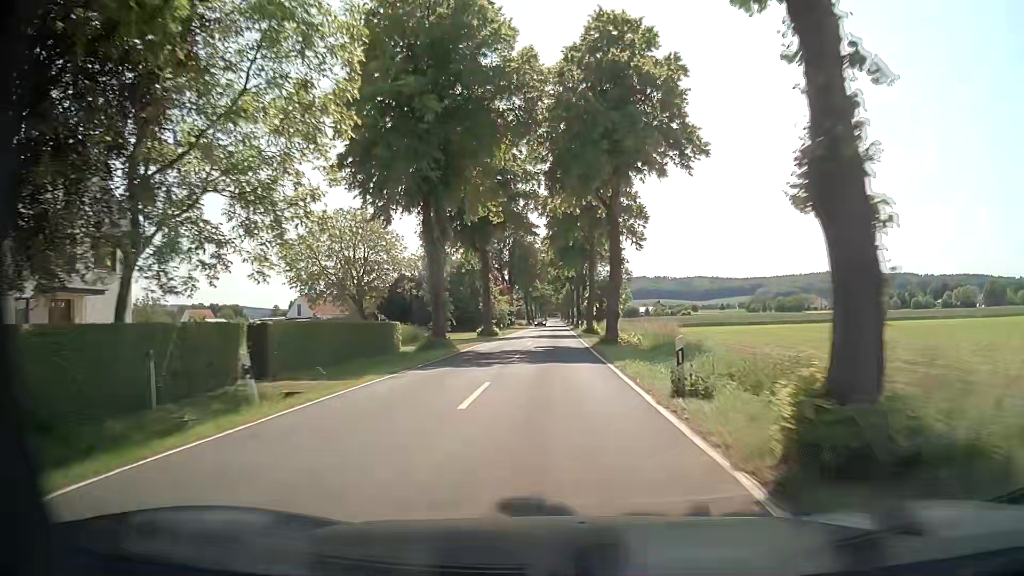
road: tertiary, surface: asphalt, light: Day
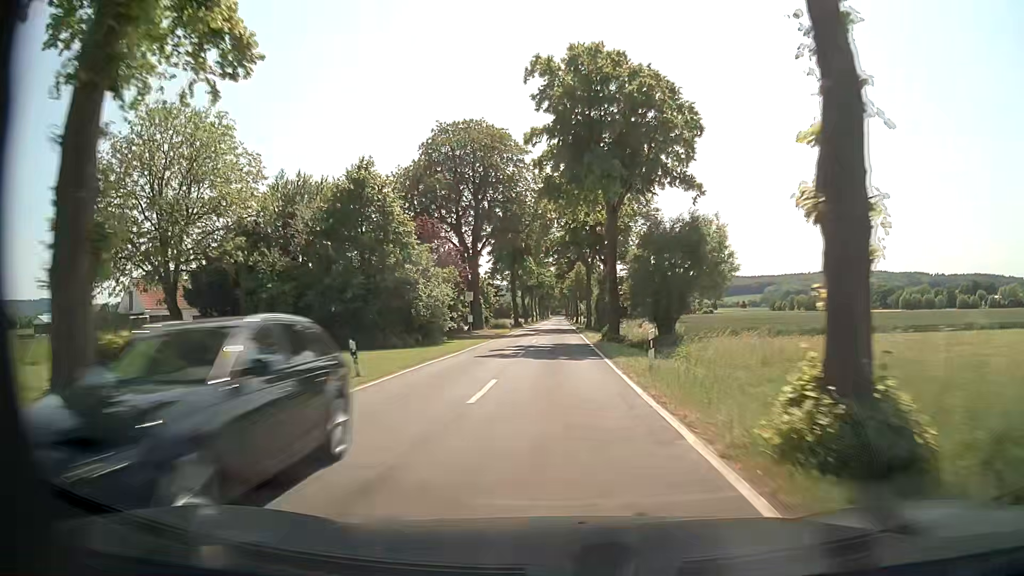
(-0.3, +47.2) m; -1°
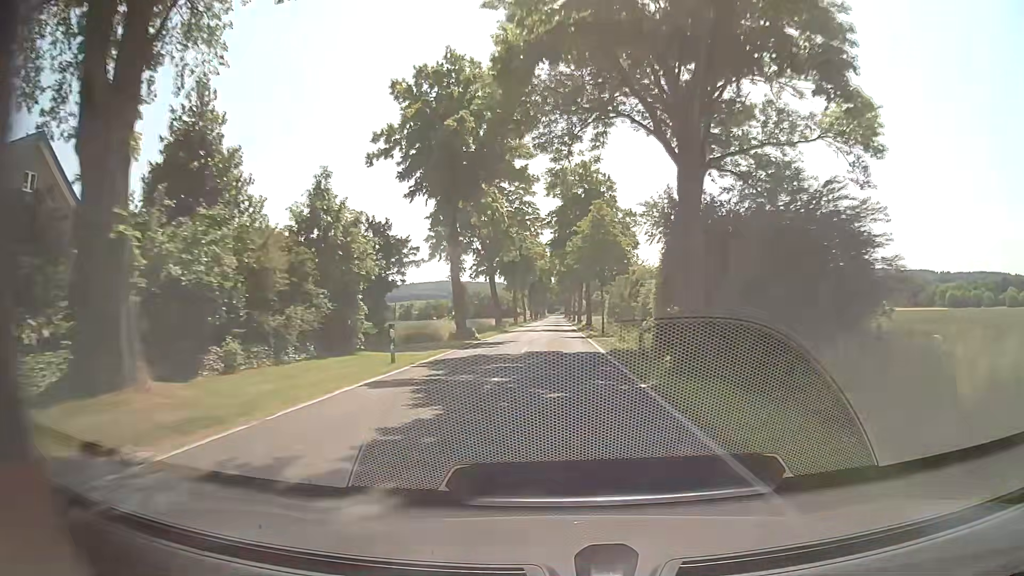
(0.0, +47.3) m; 0°
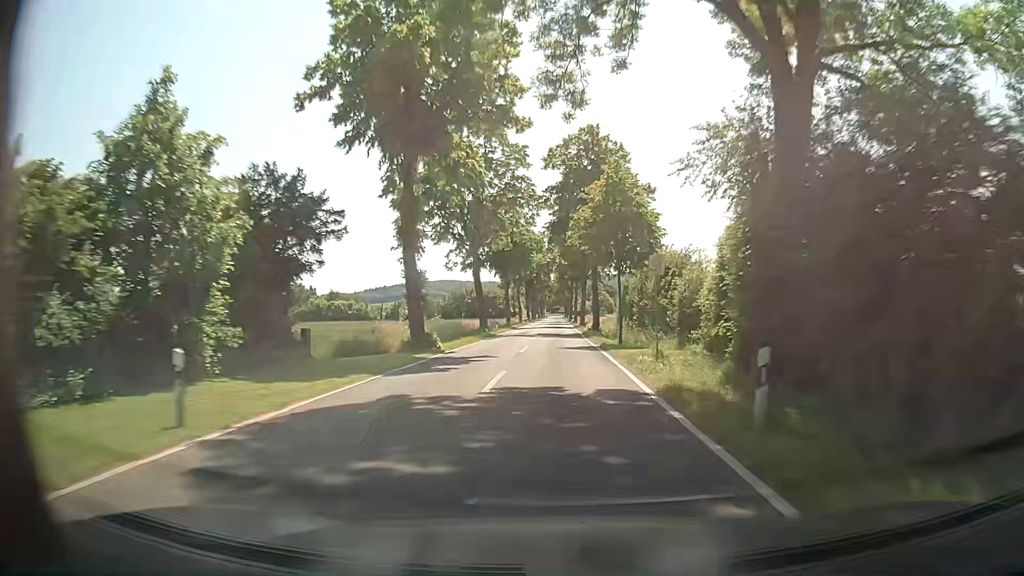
(0.0, +11.8) m; -1°
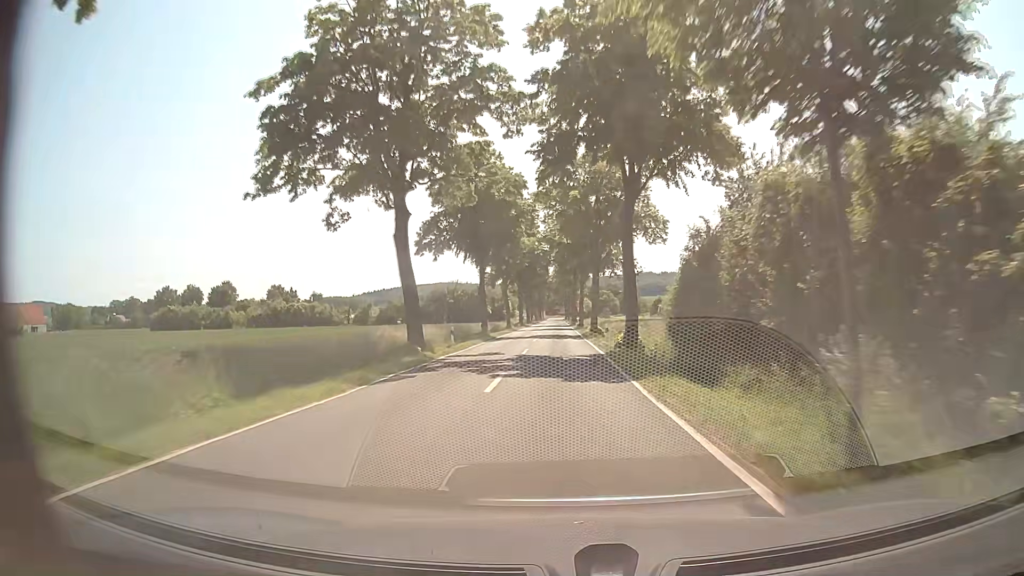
(+0.2, +23.7) m; 0°
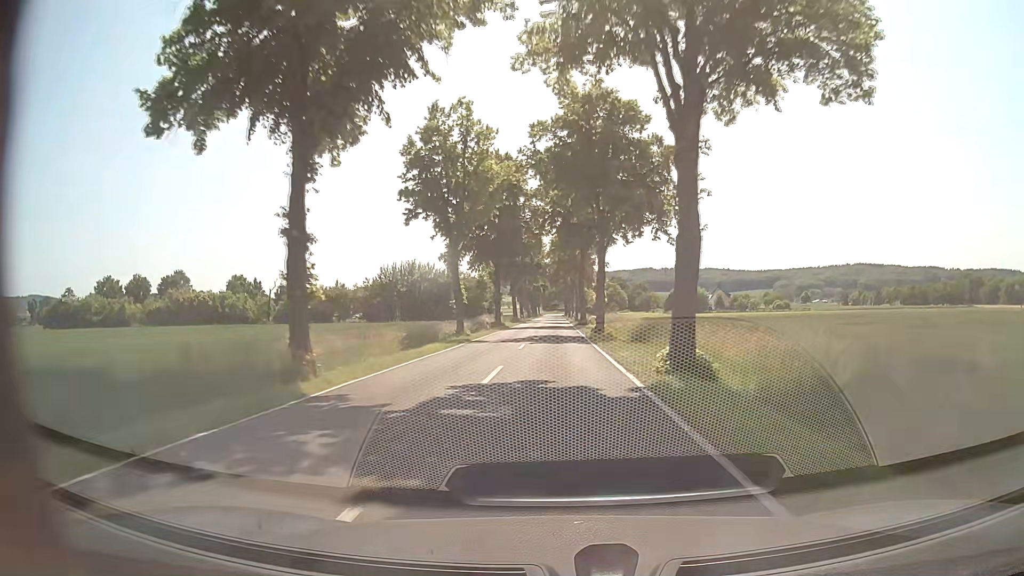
(+0.3, +35.5) m; +1°
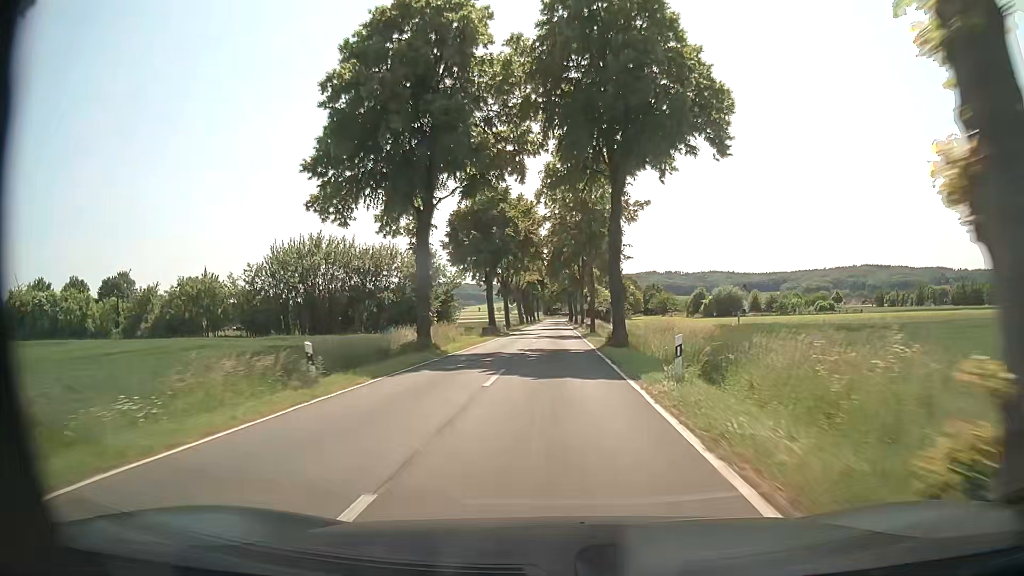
(0.0, +35.5) m; 0°
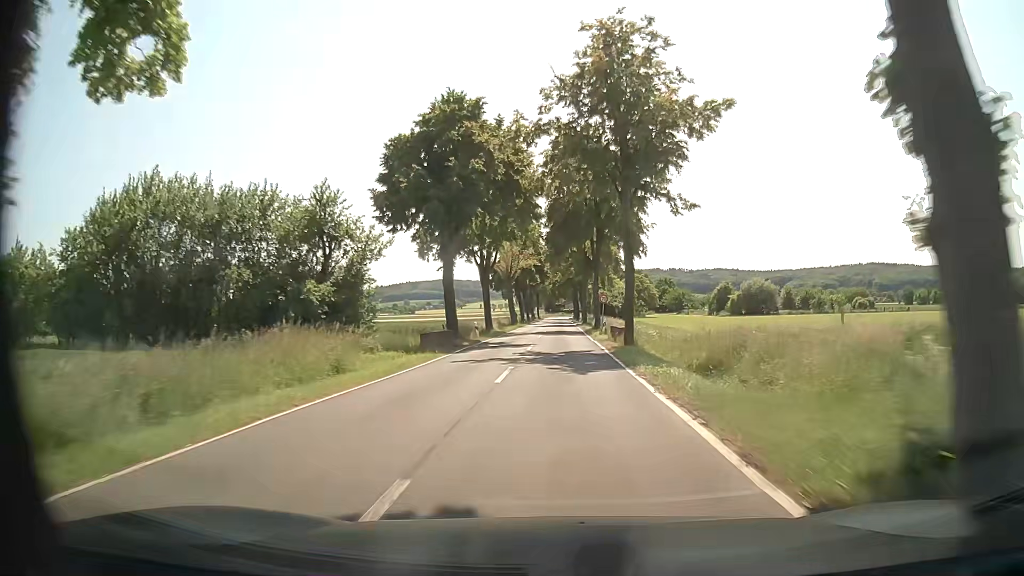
(-0.1, +23.7) m; 0°
(0, +10) (0, +20) (0, +30) (0, +40) (0, +50) (0, +60) (0, +70) (+1, +80) (+1, +90) (+1, +100) m
